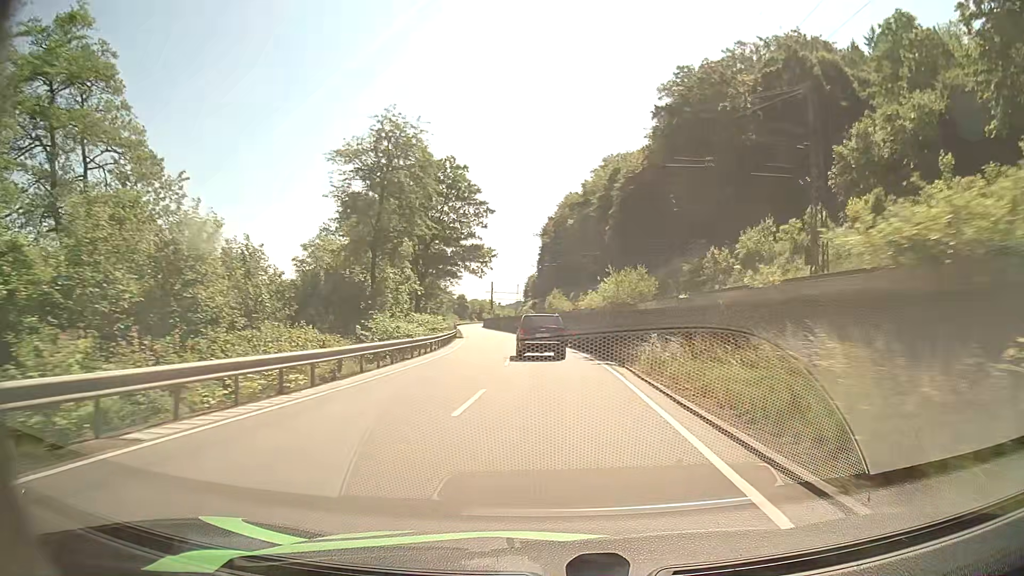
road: primary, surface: asphalt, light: Day
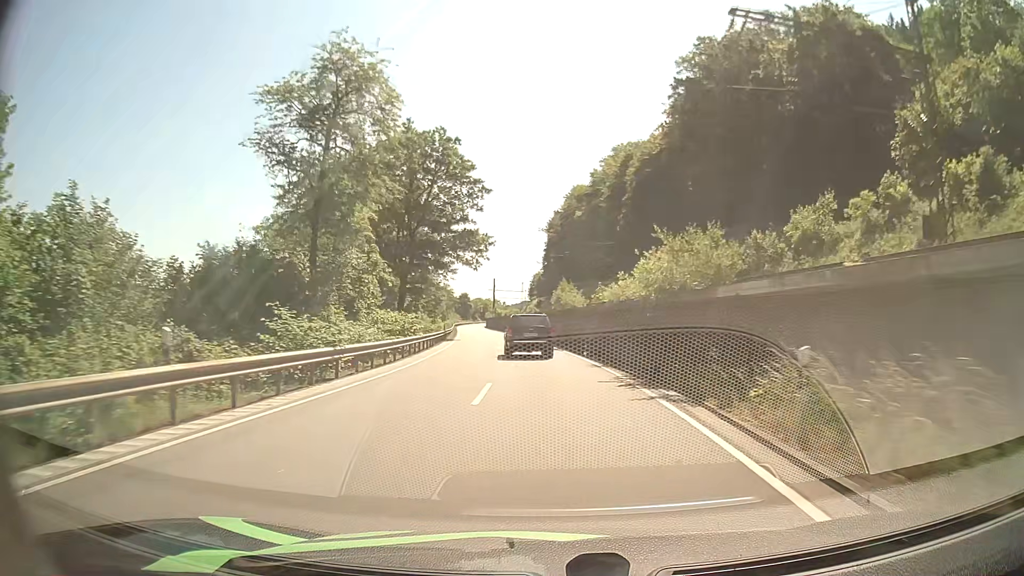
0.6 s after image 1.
(0.0, +10.6) m; 0°
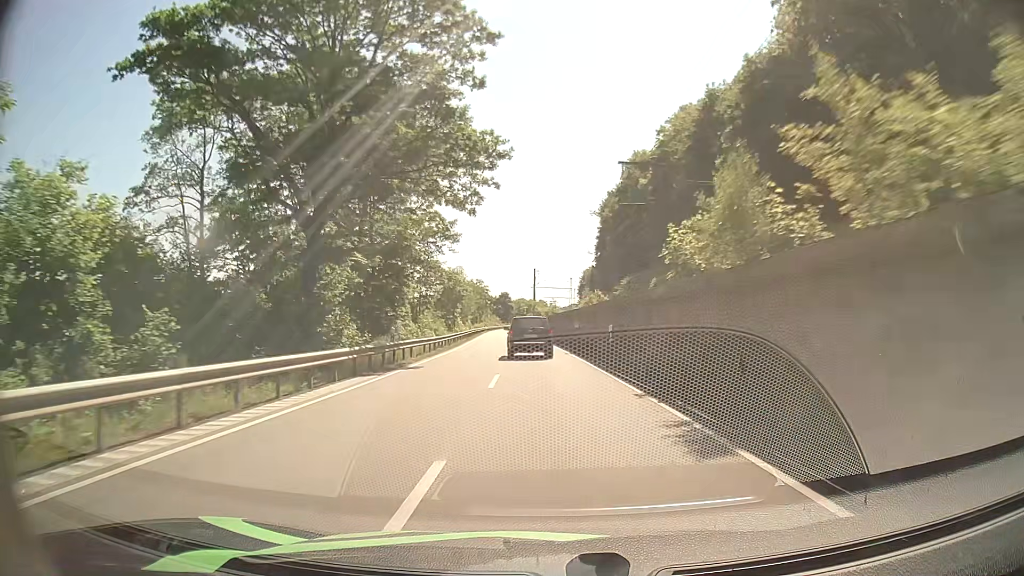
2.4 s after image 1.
(-1.3, +32.6) m; -4°
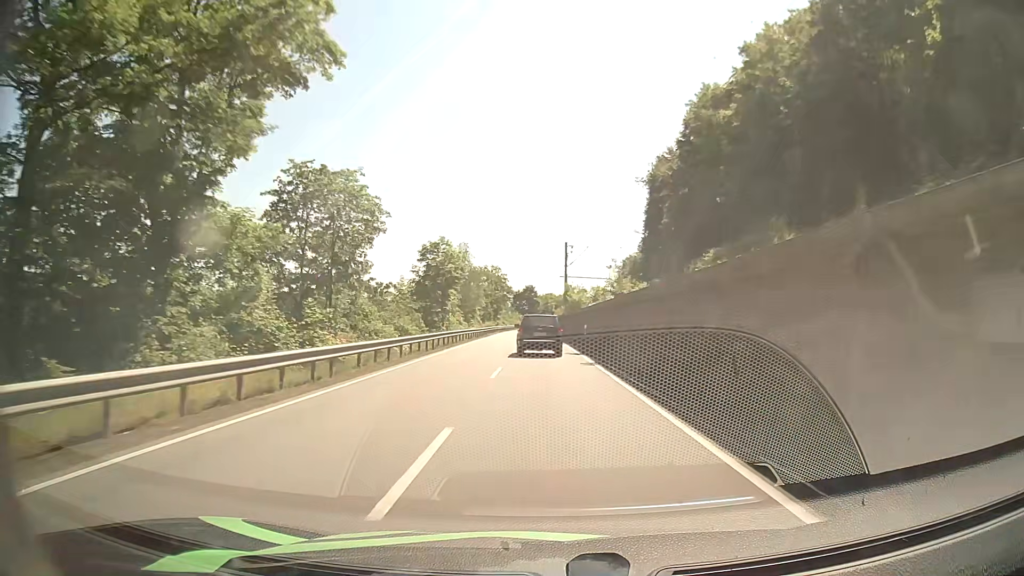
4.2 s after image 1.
(-1.0, +34.0) m; -2°
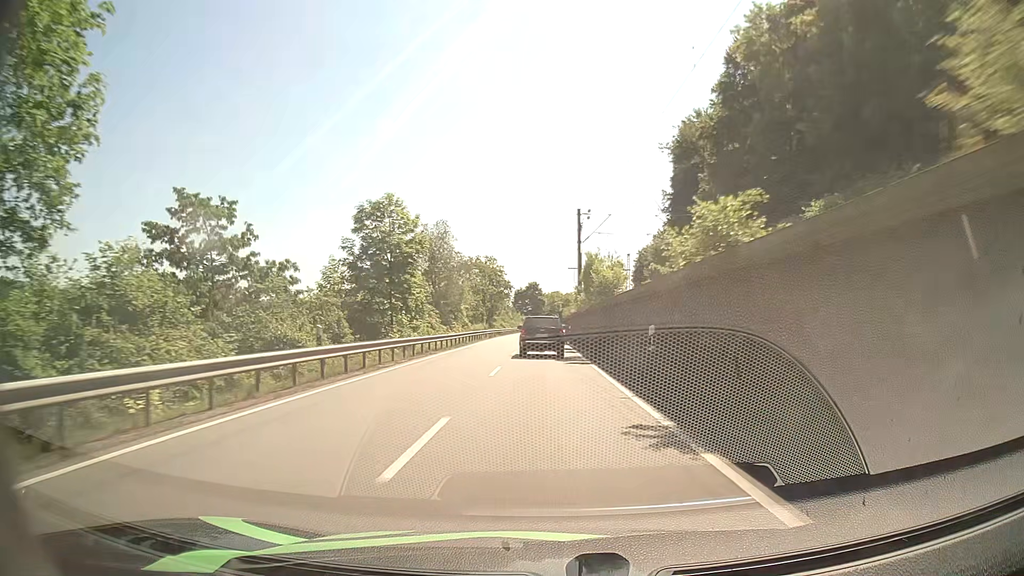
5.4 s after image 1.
(-0.1, +22.9) m; -1°
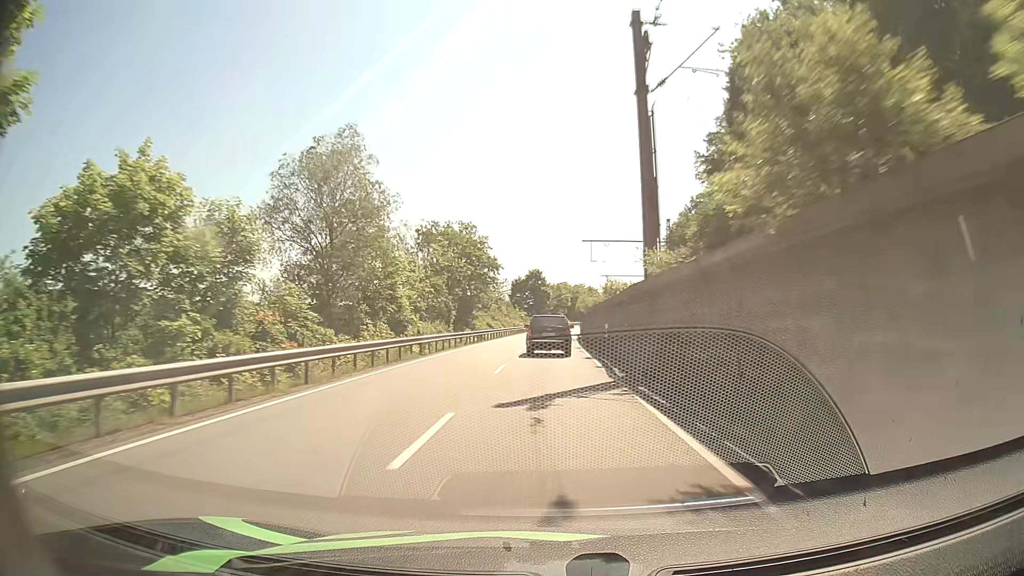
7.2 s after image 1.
(-0.2, +35.3) m; 0°
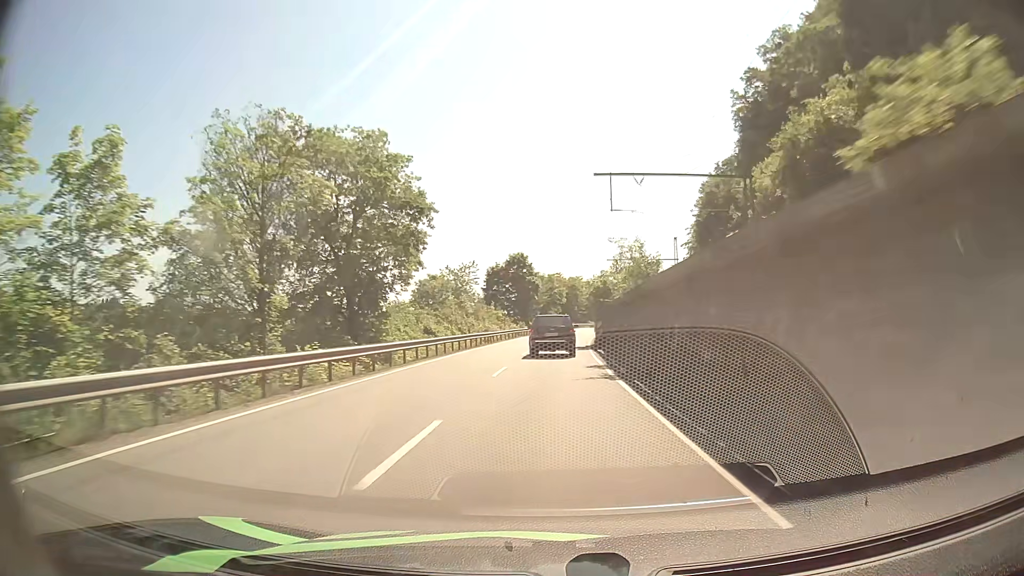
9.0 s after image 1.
(+0.1, +36.6) m; +1°
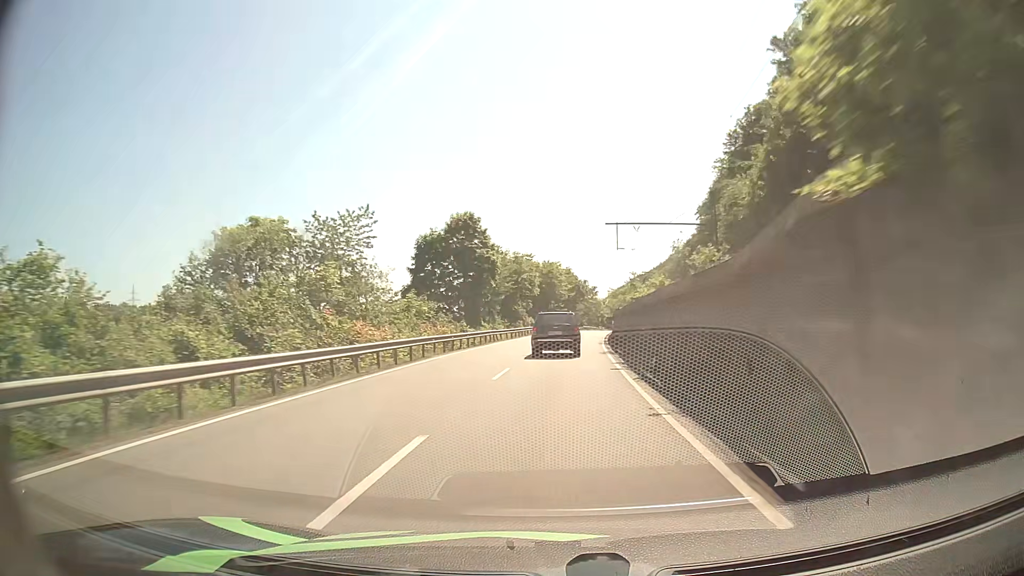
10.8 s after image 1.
(+0.5, +37.3) m; +2°
(0, +10) (0, +20) (+1, +30) (+1, +40) (+2, +50) (+3, +60) (+4, +70) (+5, +80) (+7, +90) (+8, +100) m
